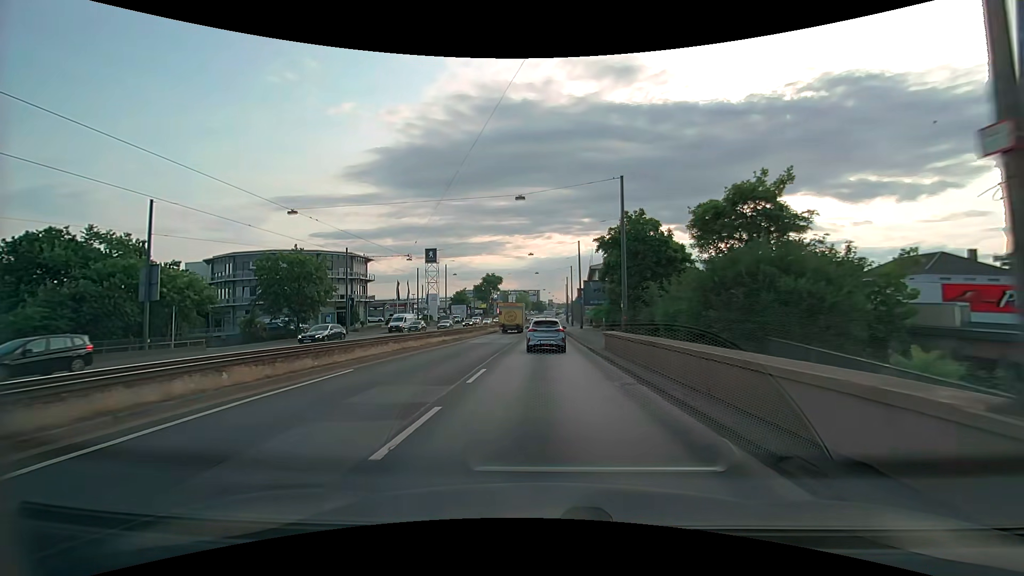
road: primary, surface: asphalt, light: Day
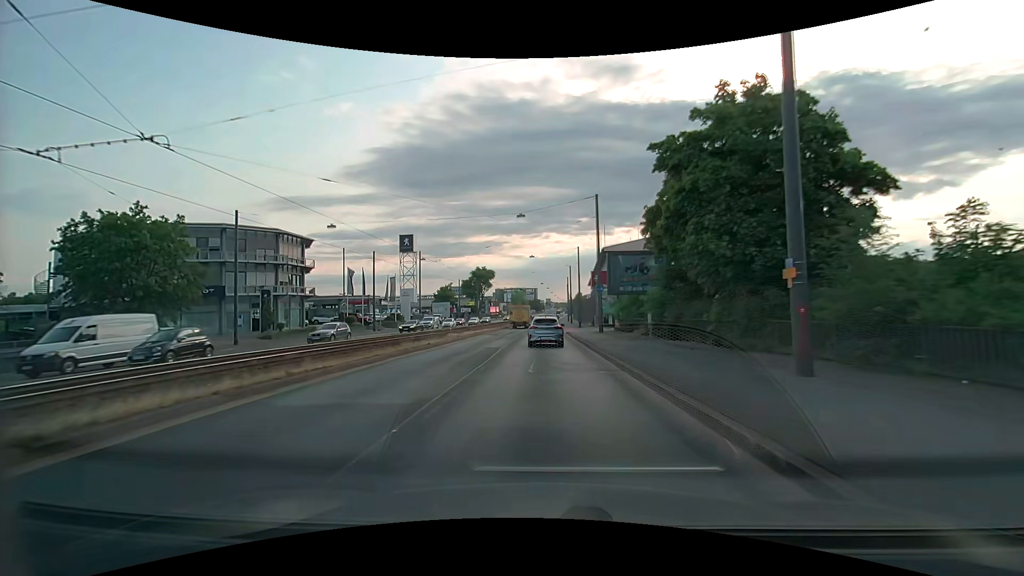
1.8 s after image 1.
(+0.1, +22.1) m; 0°
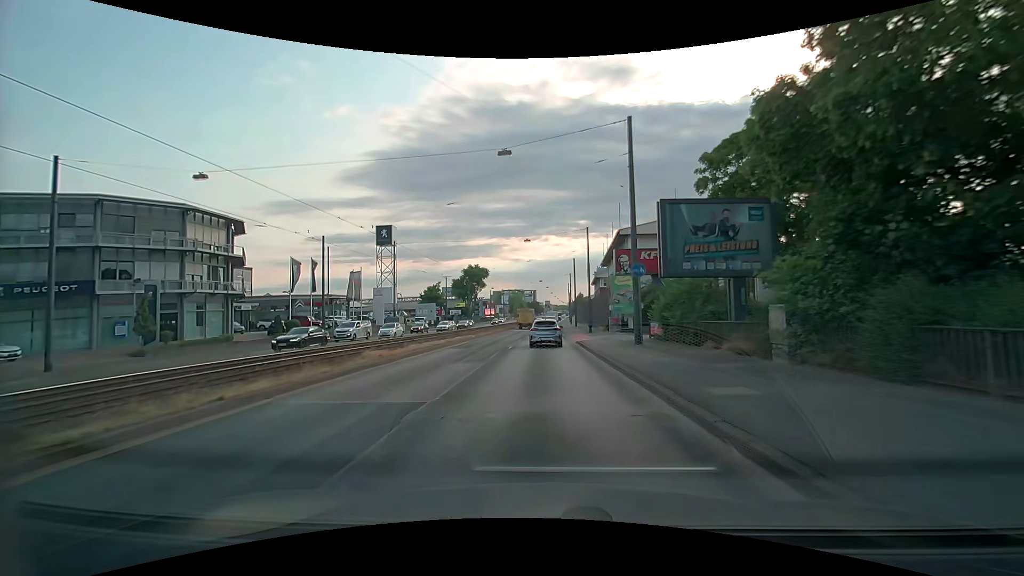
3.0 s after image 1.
(0.0, +15.2) m; 0°
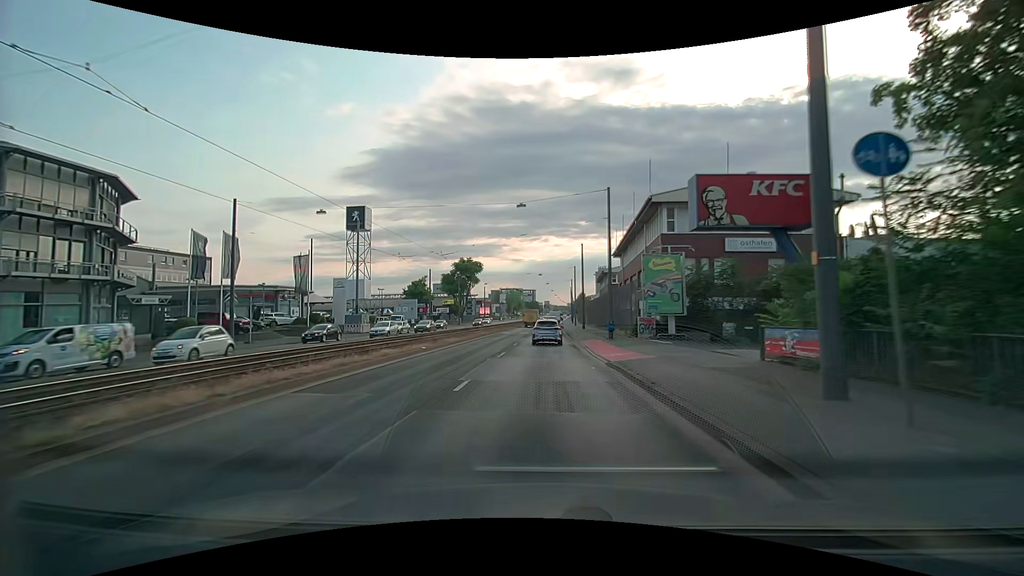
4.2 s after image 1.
(-0.1, +15.2) m; 0°
(0, +10) (0, +20) (0, +30) (0, +40) (0, +50) (+1, +60) (+1, +70) (+1, +80) (+1, +90) (+2, +100) m
